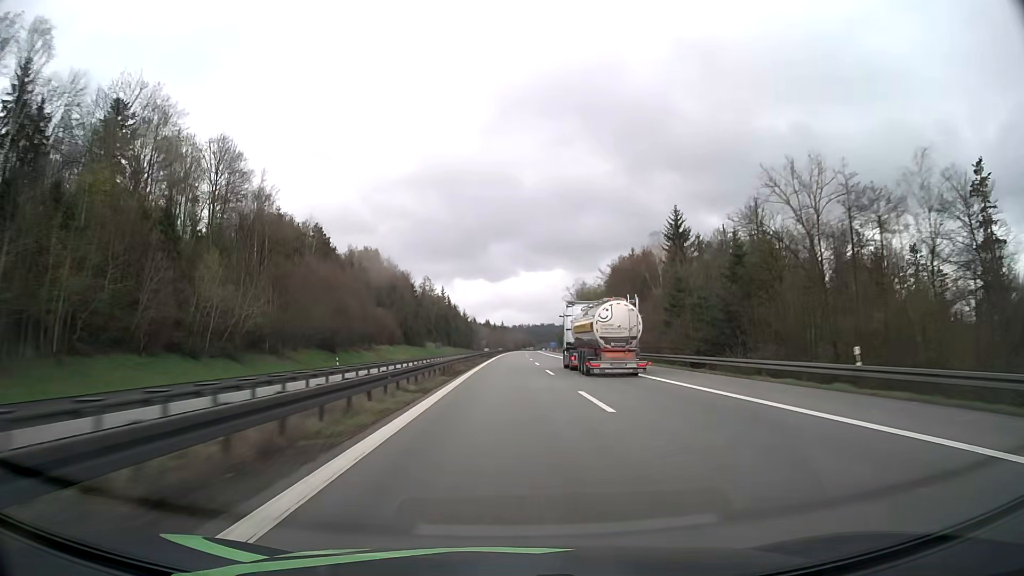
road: motorway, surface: asphalt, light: Day
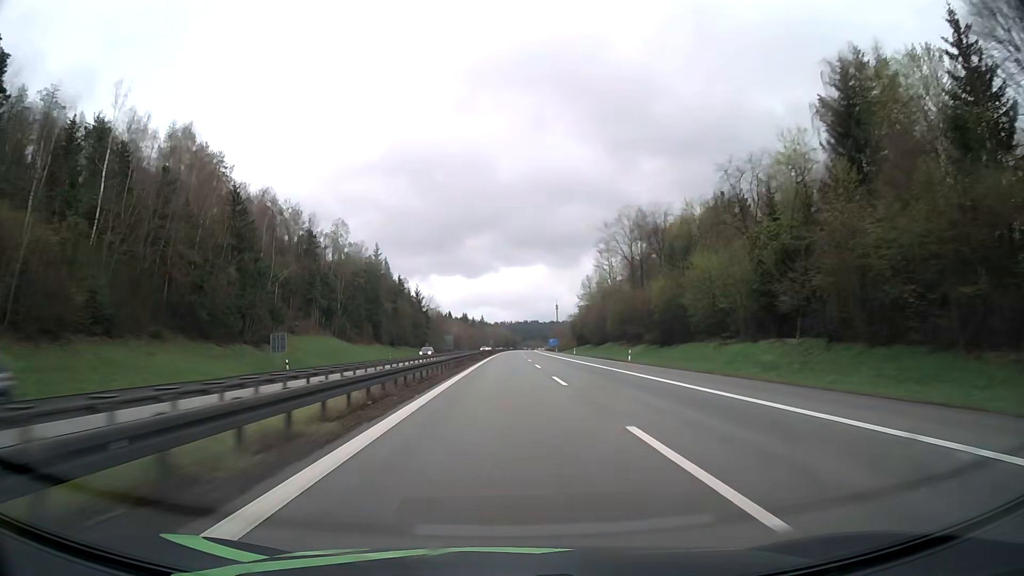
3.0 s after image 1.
(+1.2, +116.0) m; +1°
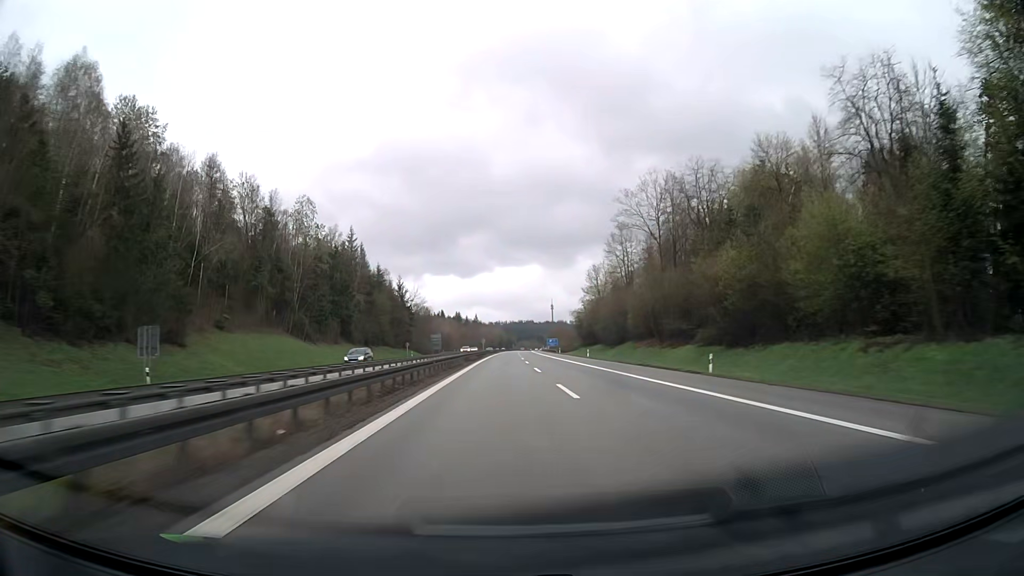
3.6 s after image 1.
(+0.1, +23.4) m; 0°
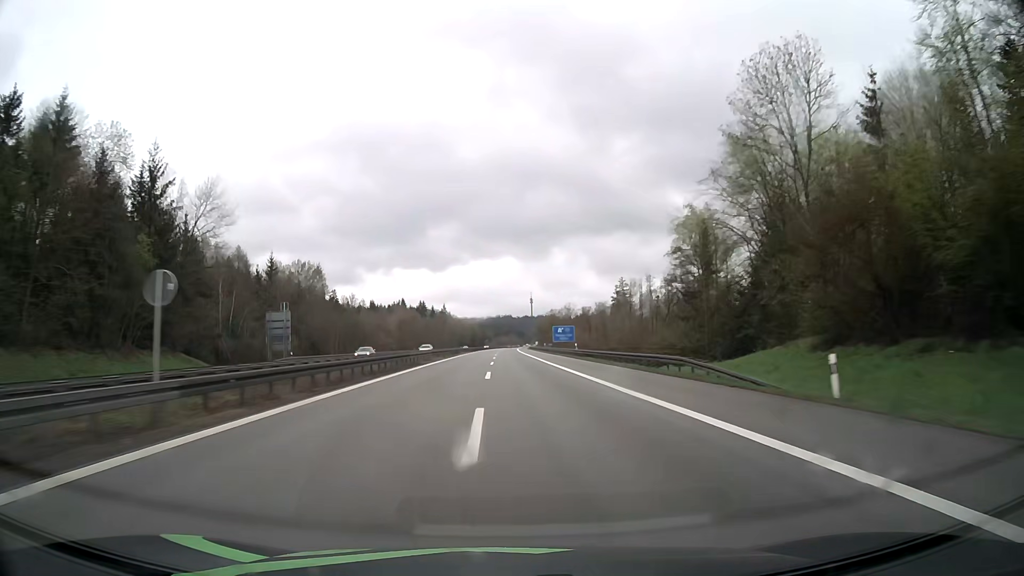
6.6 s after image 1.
(+2.6, +117.1) m; +2°
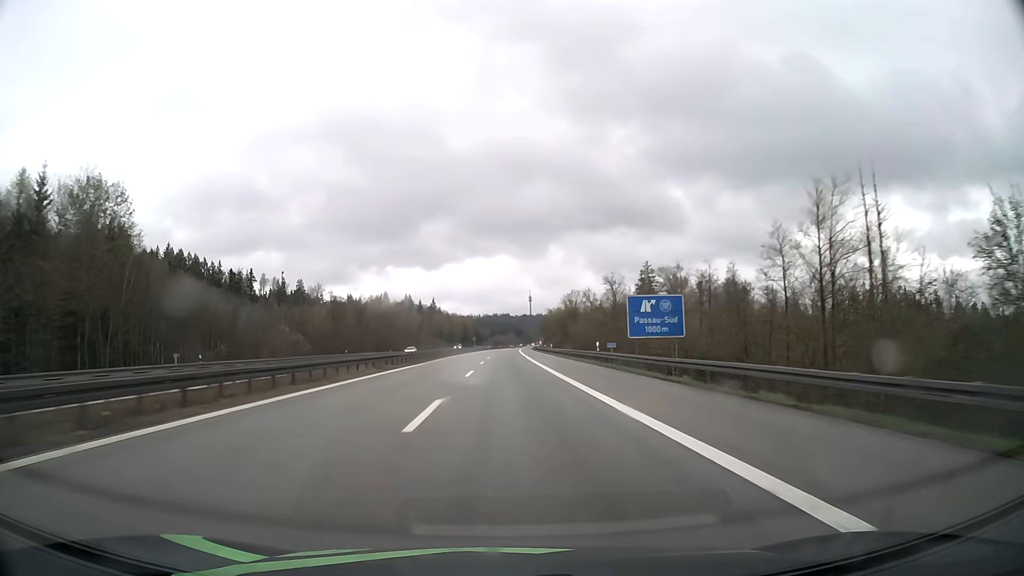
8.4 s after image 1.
(+0.2, +69.0) m; 0°
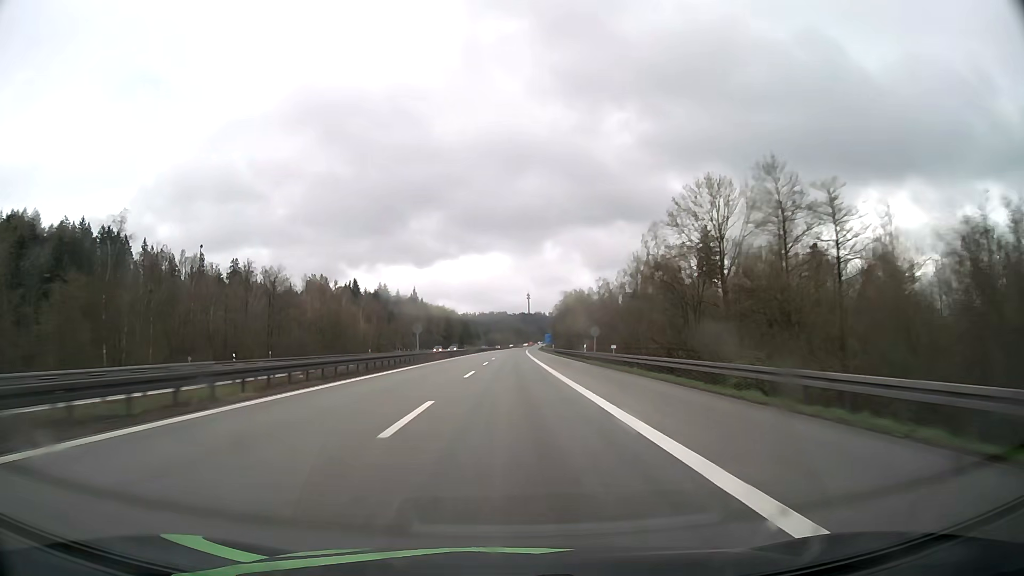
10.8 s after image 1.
(+0.1, +90.3) m; 0°
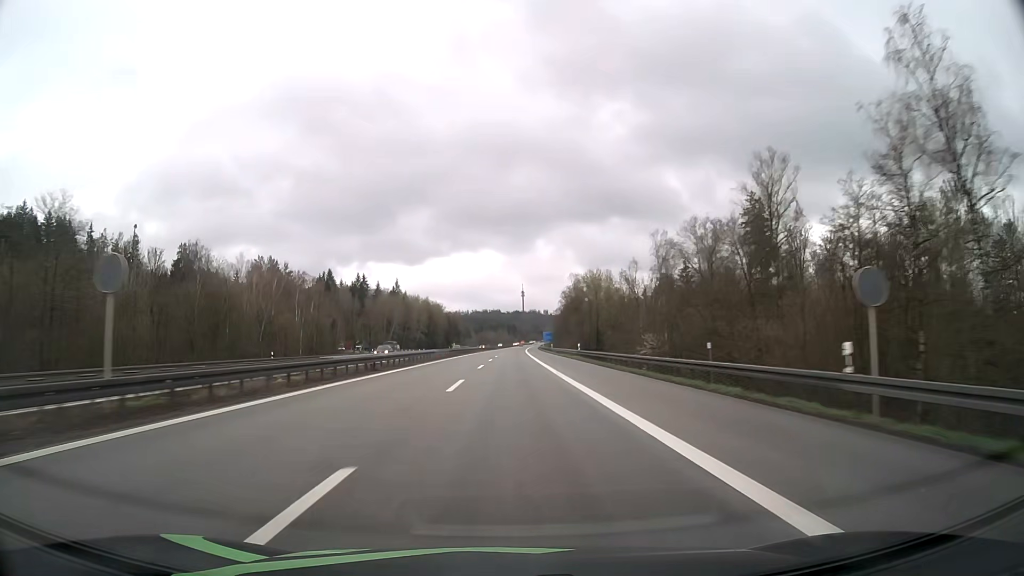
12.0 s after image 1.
(+0.2, +44.5) m; +1°
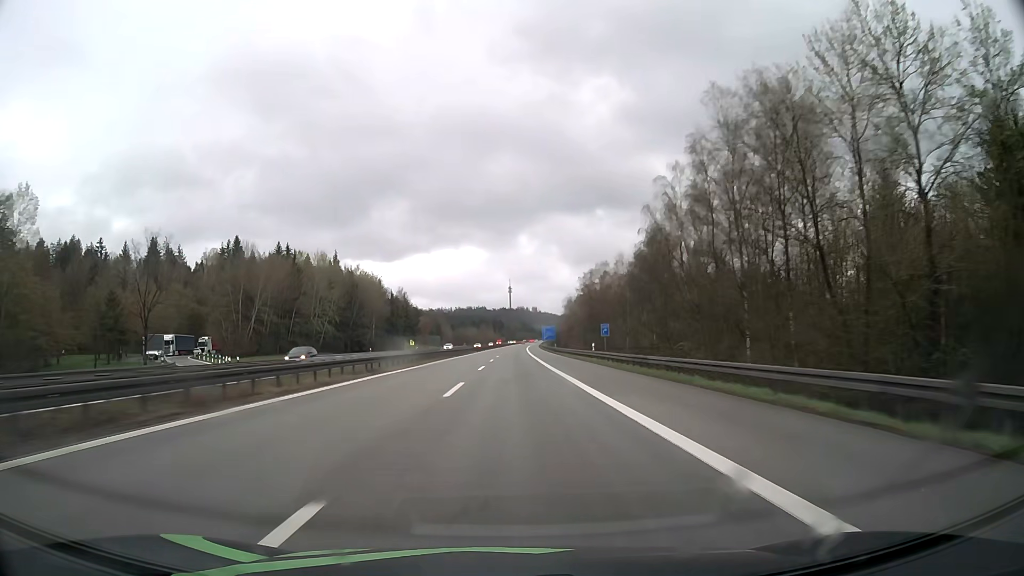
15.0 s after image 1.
(+1.0, +109.7) m; +1°
(0, +10) (0, +20) (0, +30) (0, +40) (0, +50) (0, +60) (+1, +70) (+1, +80) (+1, +90) (+1, +100) m
